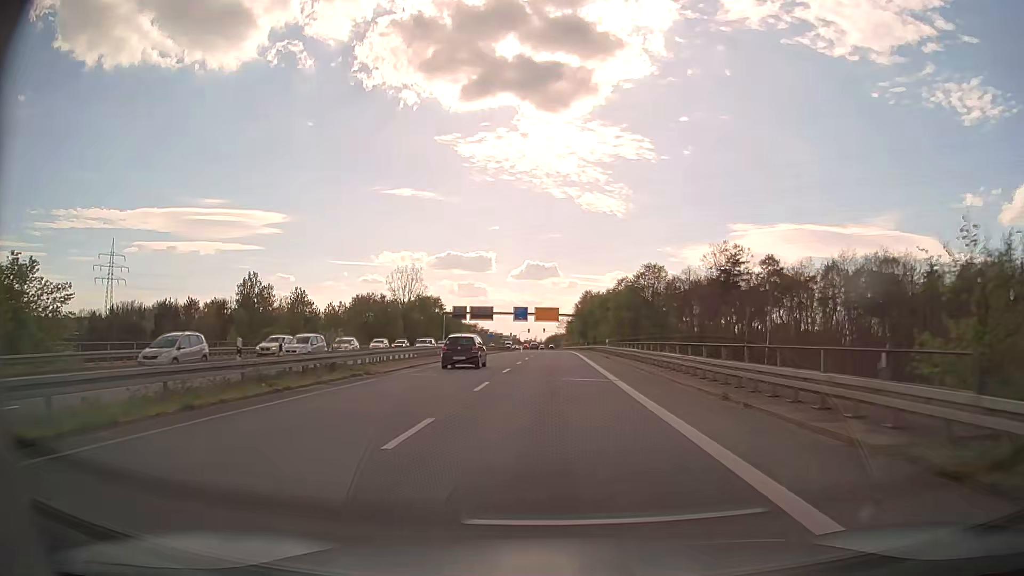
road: secondary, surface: asphalt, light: Day
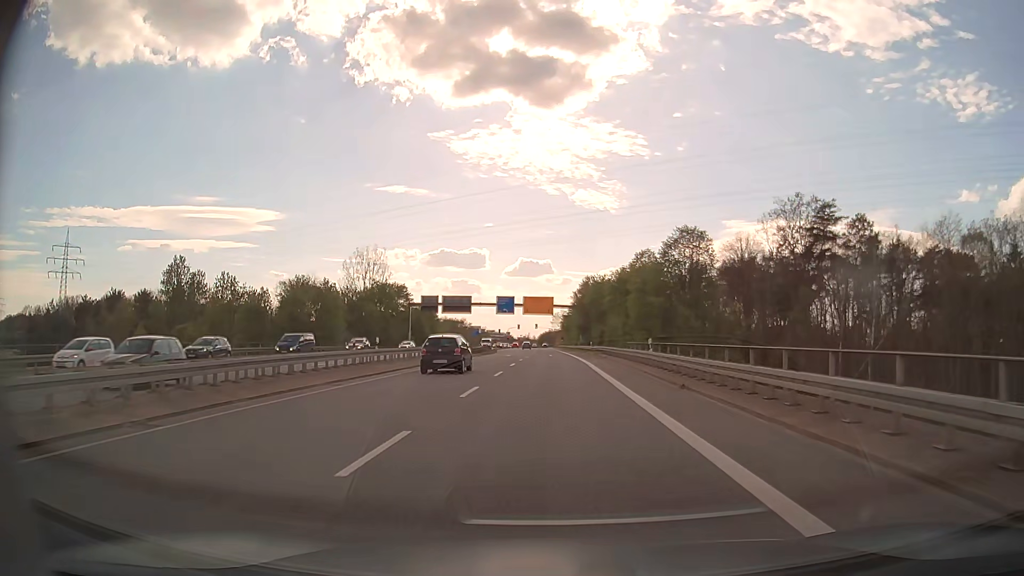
(0.0, +28.5) m; 0°
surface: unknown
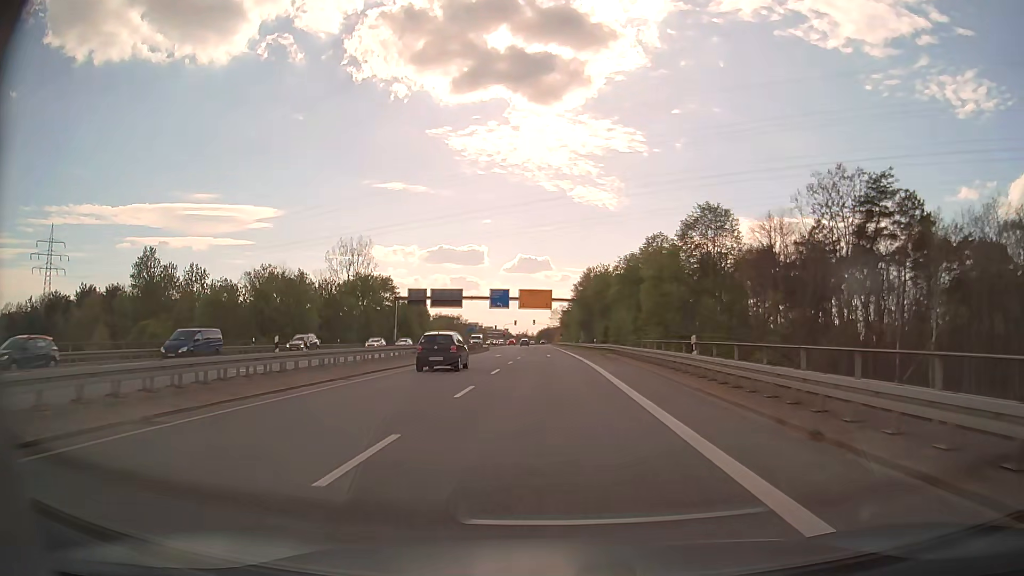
(0.0, +9.4) m; 0°
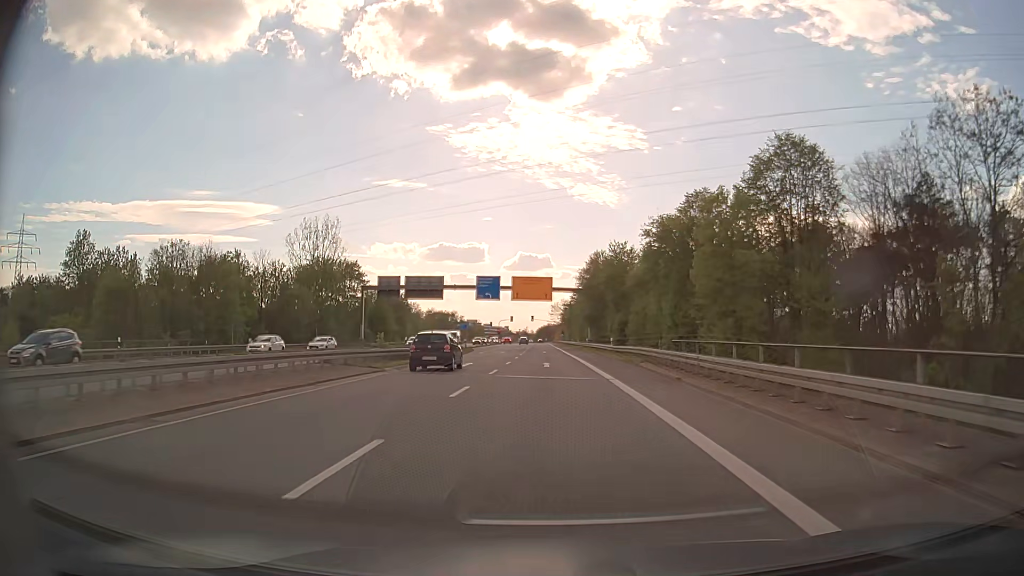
(0.0, +18.6) m; 0°
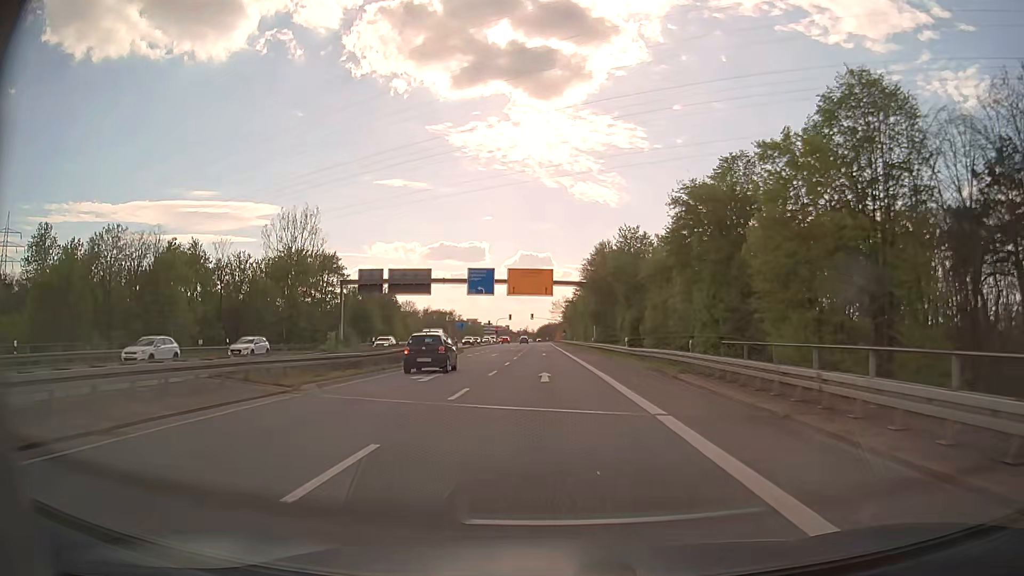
(0.0, +9.2) m; 0°
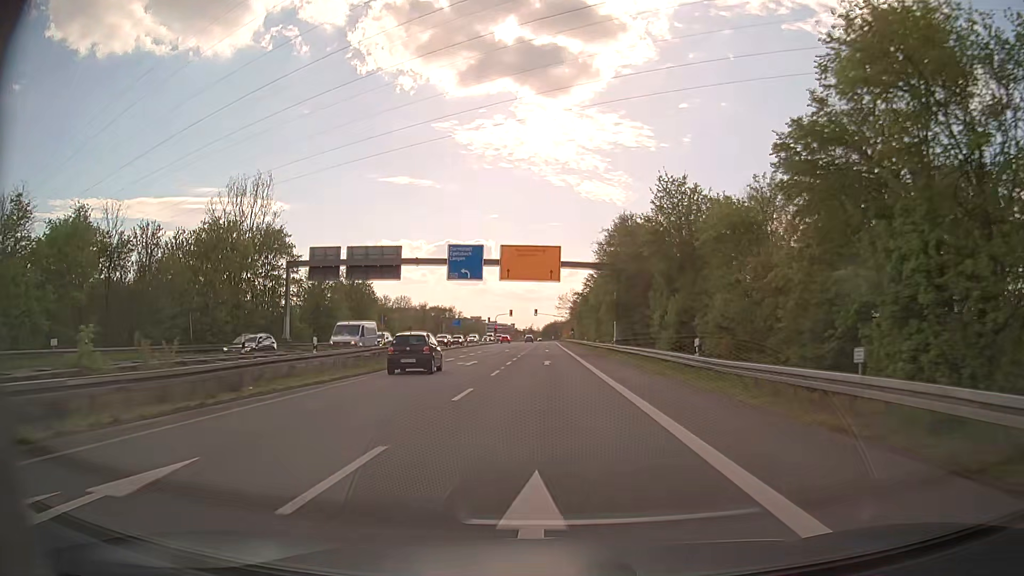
(-0.1, +18.1) m; -1°
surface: asphalt
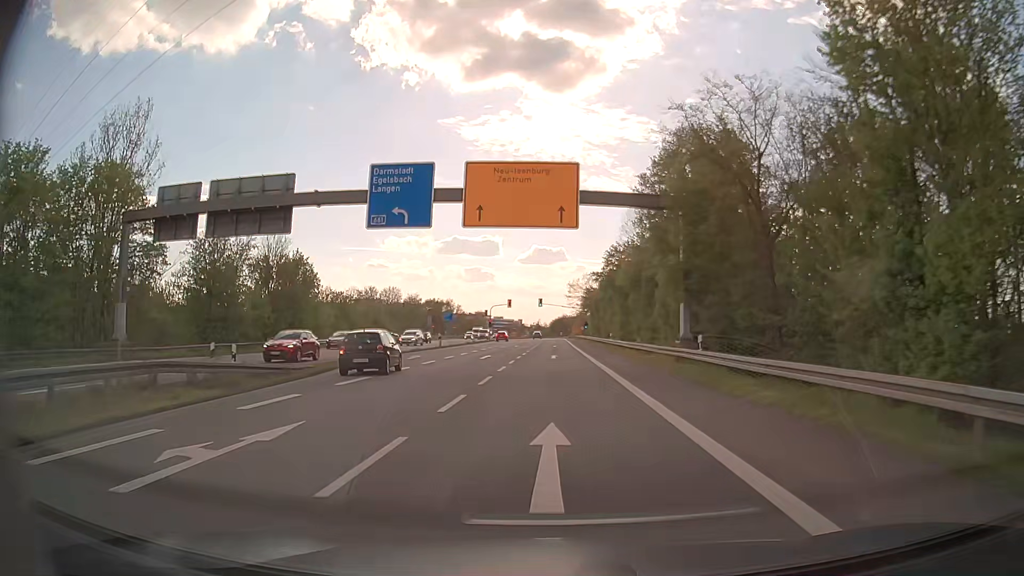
(-0.2, +26.6) m; -1°
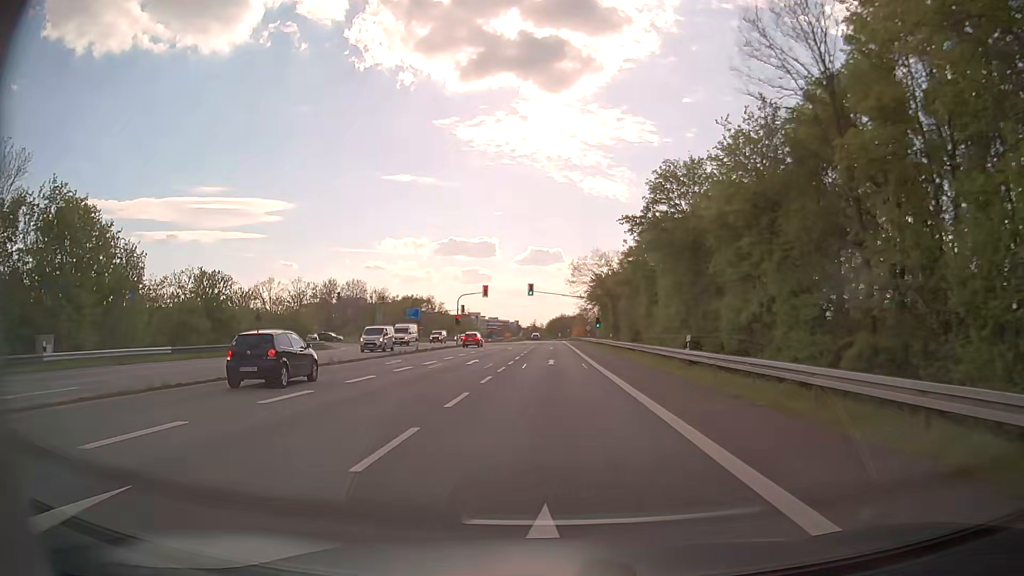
(+0.1, +34.7) m; +1°
(0, +10) (0, +20) (0, +30) (-1, +40) (-1, +50) (-1, +60) (-1, +70) (-1, +80) (-1, +90) (-1, +100) m
